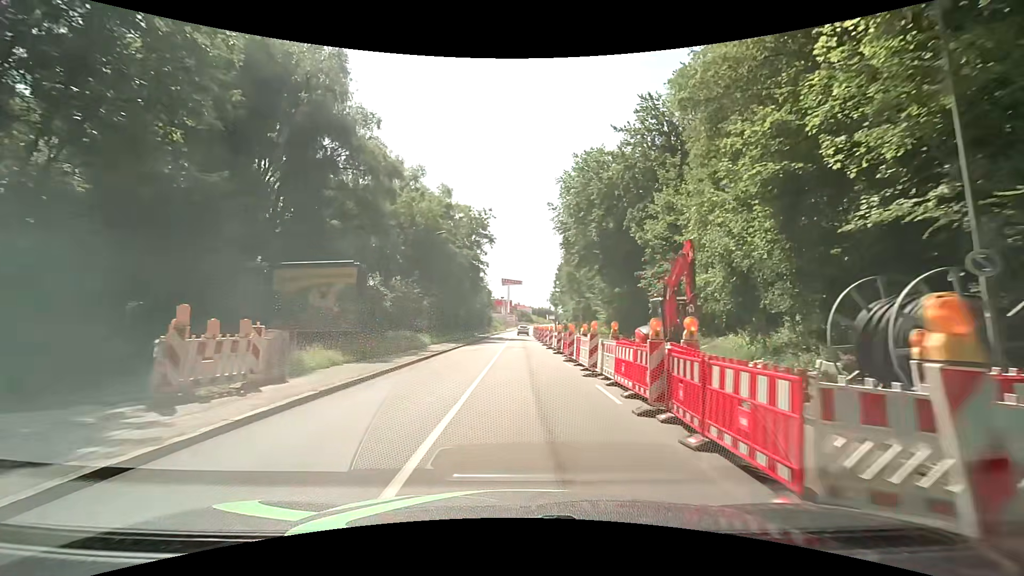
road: tertiary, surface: asphalt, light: Day
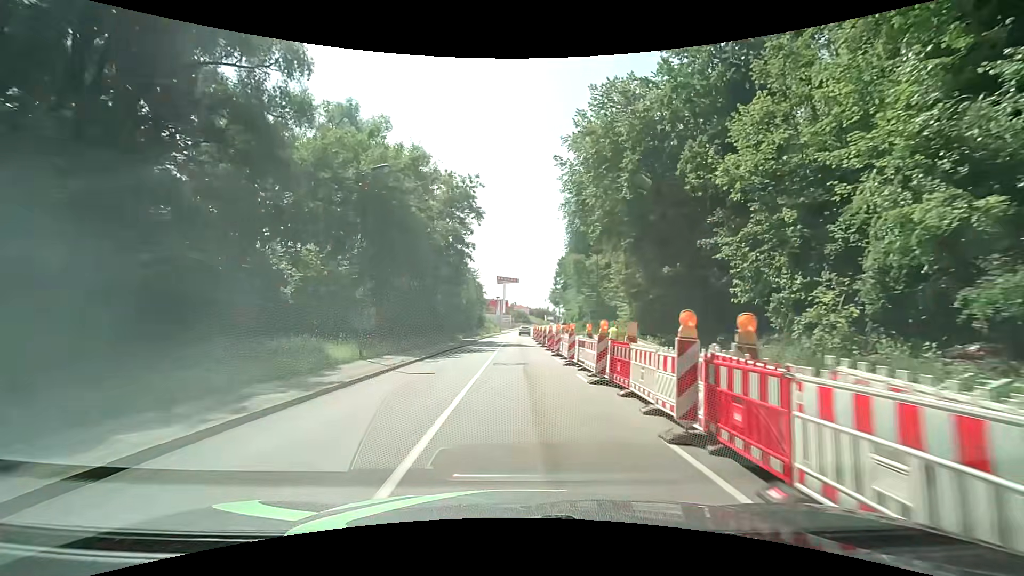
(+0.1, +15.2) m; 0°
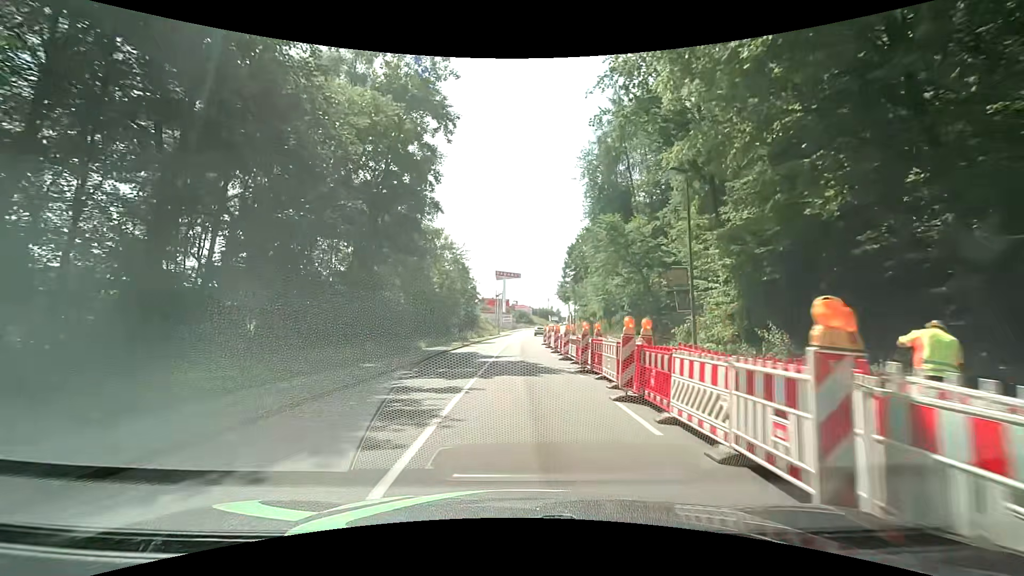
(0.0, +22.8) m; 0°
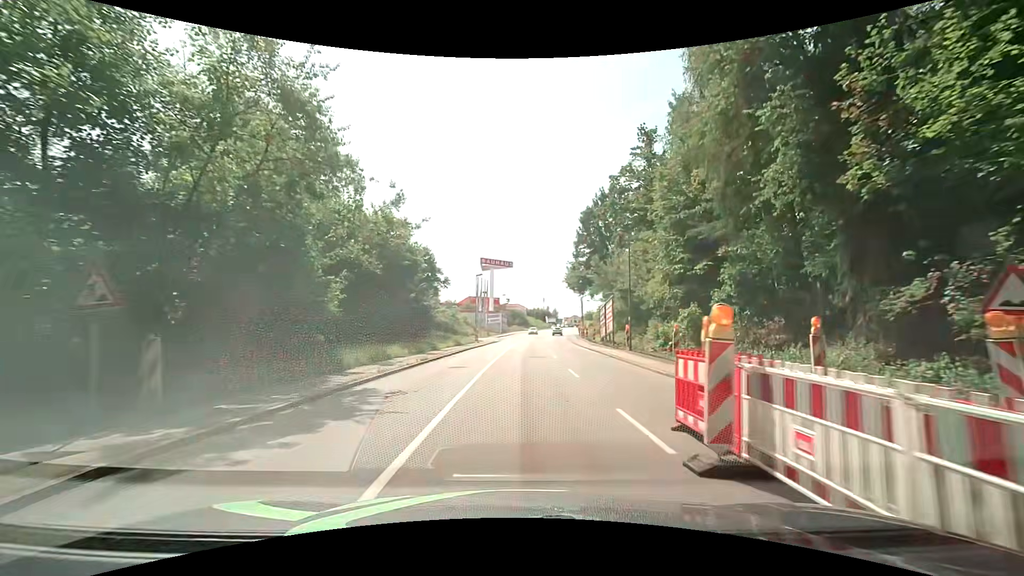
(+0.2, +38.0) m; 0°
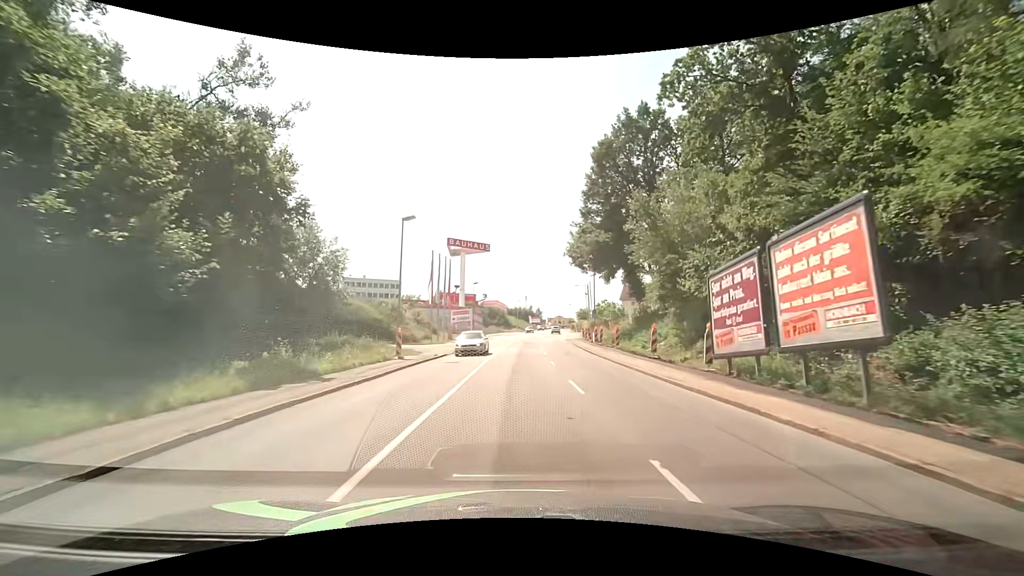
(+0.7, +30.4) m; +2°
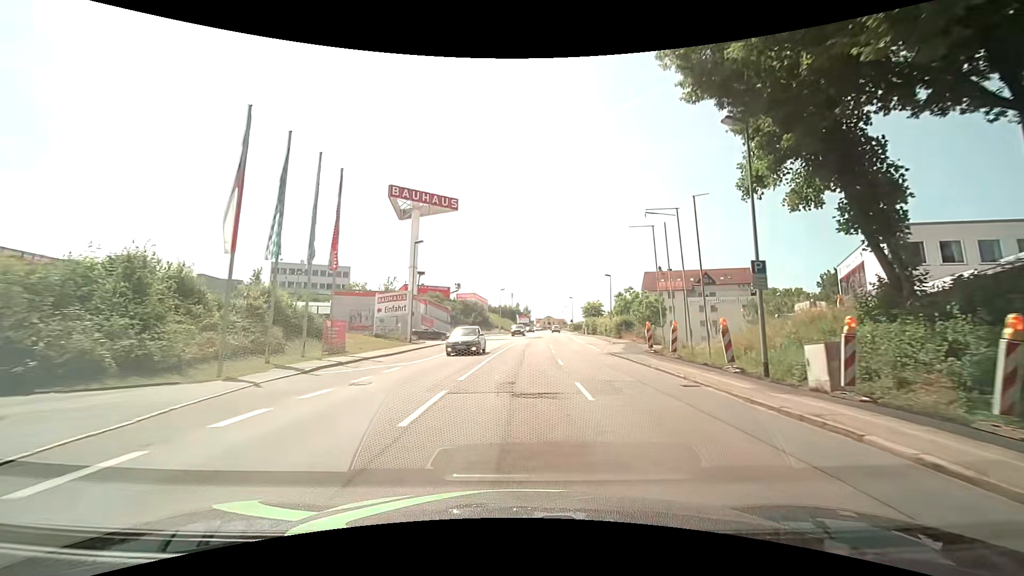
(+0.7, +38.1) m; +2°
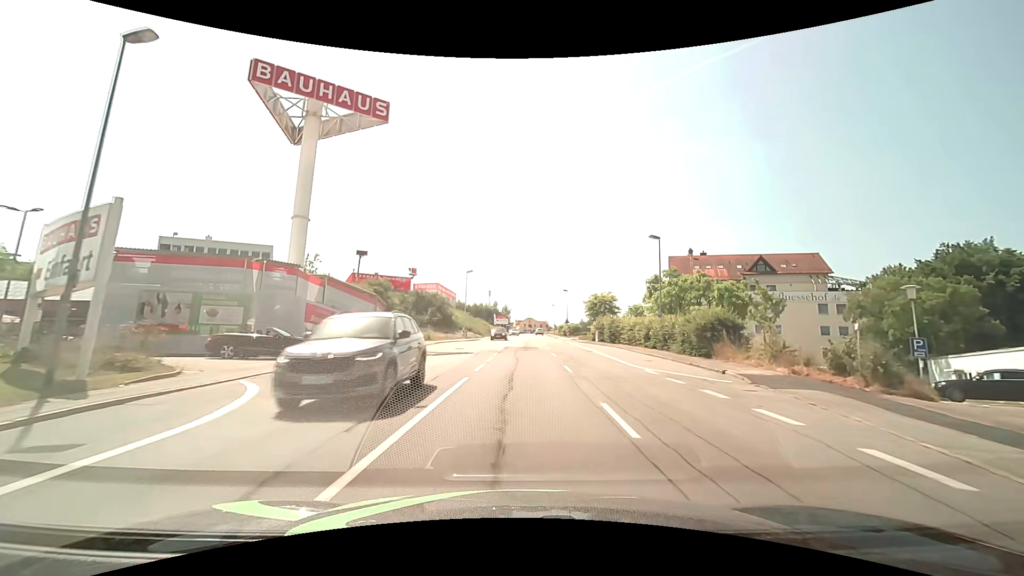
(+0.6, +30.3) m; +2°
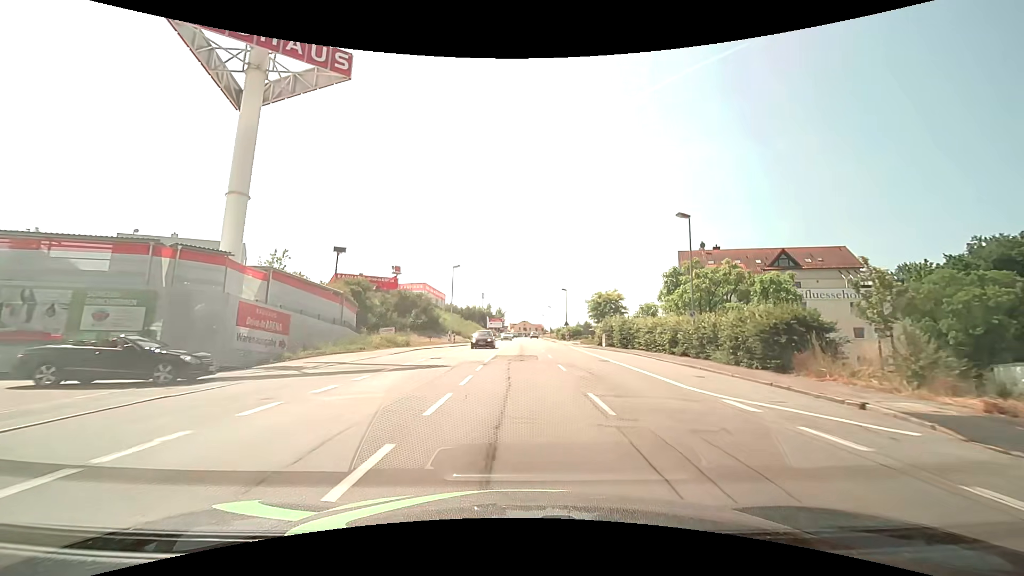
(+0.1, +7.6) m; +1°
(0, +10) (0, +20) (0, +30) (0, +40) (0, +50) (0, +60) (0, +70) (+1, +80) (+1, +90) (+1, +100) m
